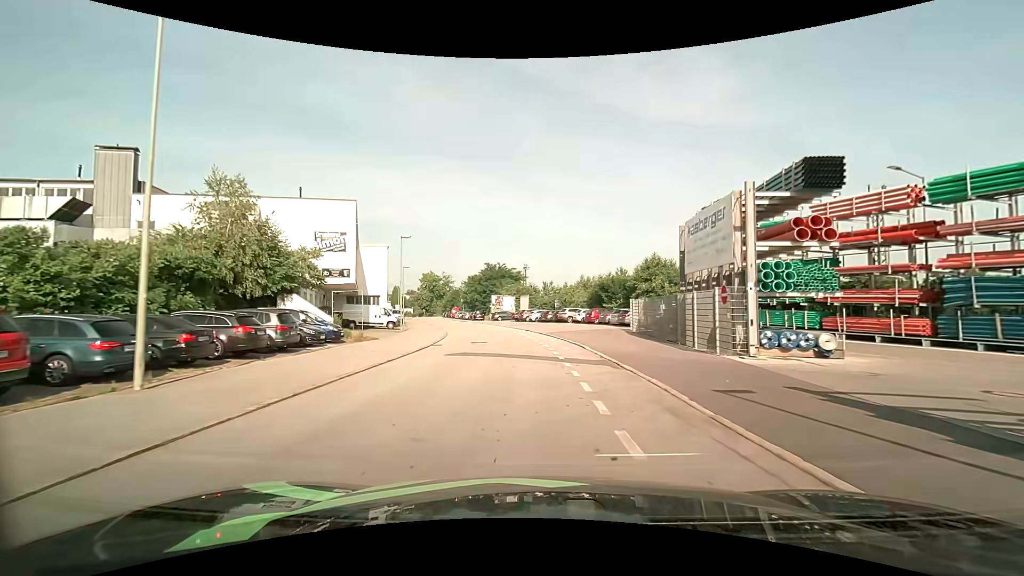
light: Day
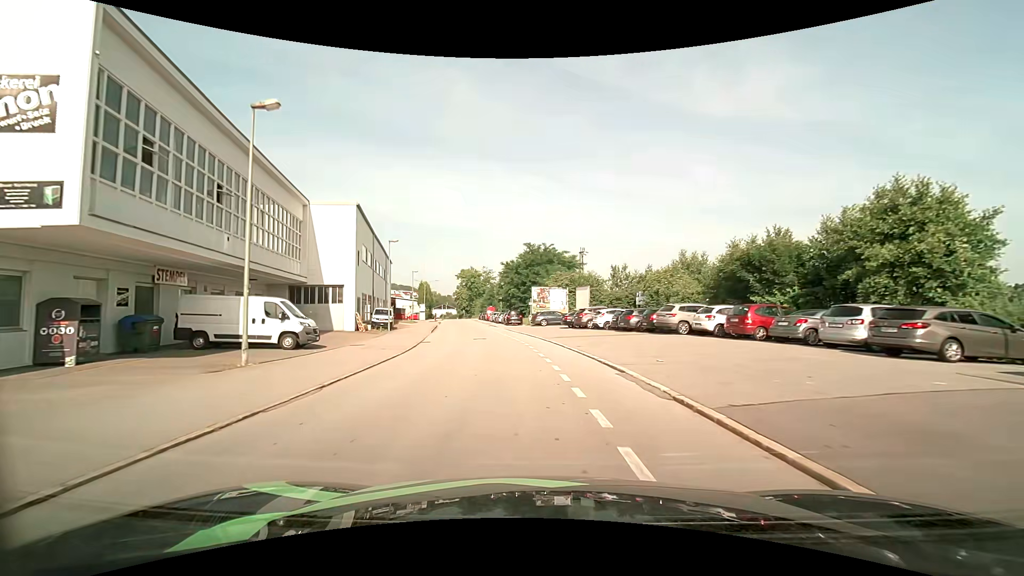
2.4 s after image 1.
(-0.9, +26.8) m; -6°
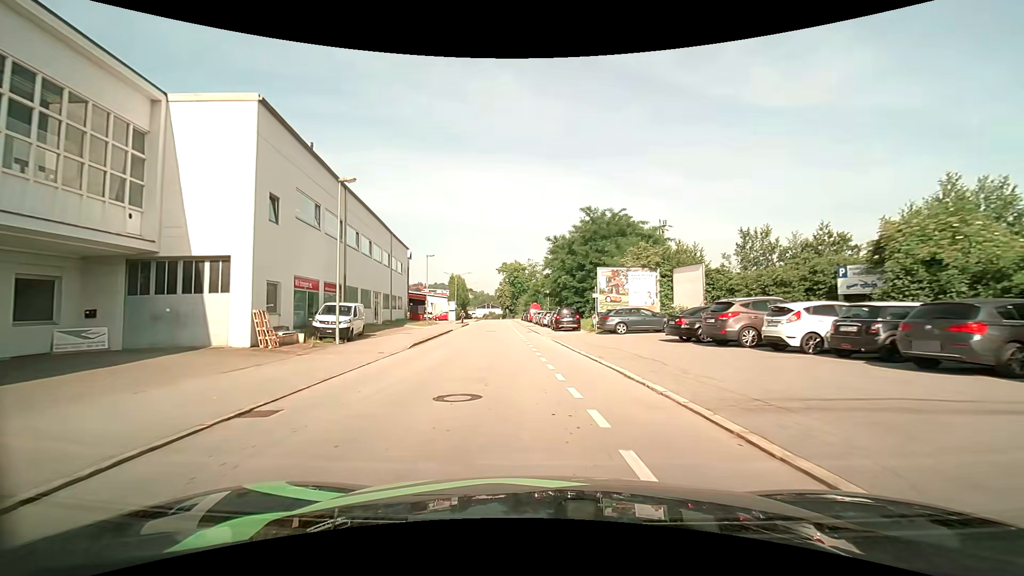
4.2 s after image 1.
(-1.1, +20.4) m; -6°
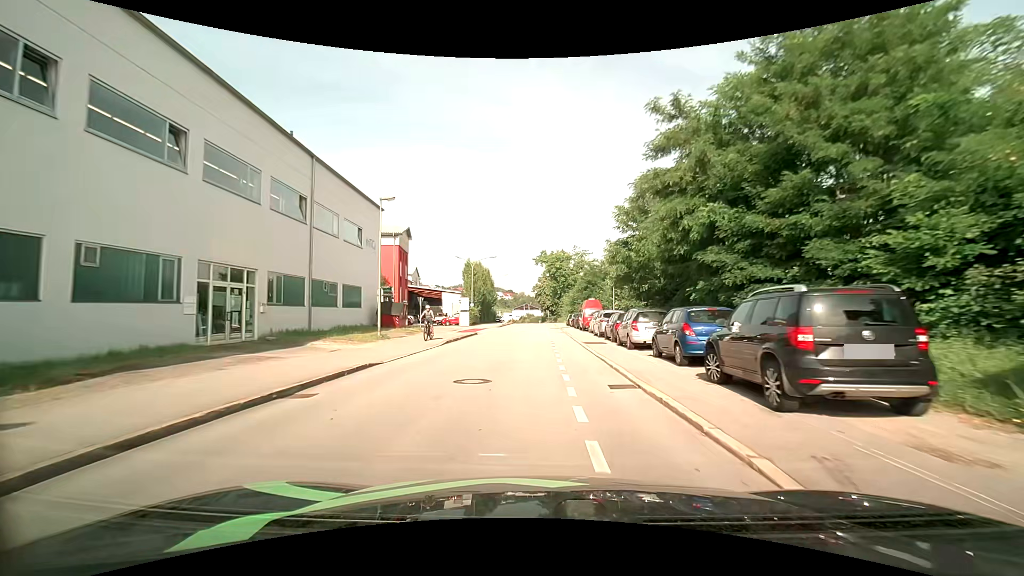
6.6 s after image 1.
(-1.2, +27.9) m; -5°
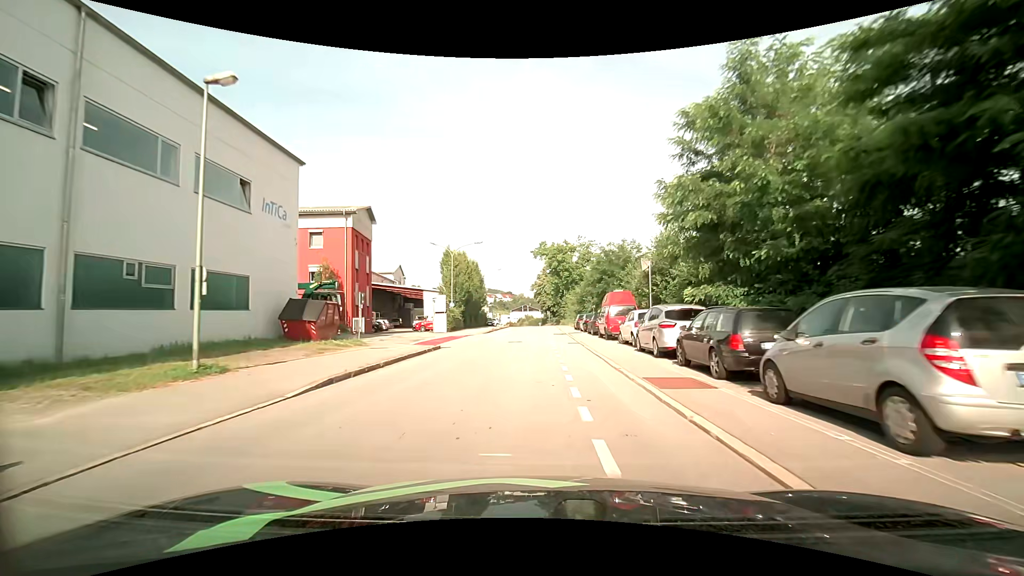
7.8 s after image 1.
(0.0, +14.2) m; 0°
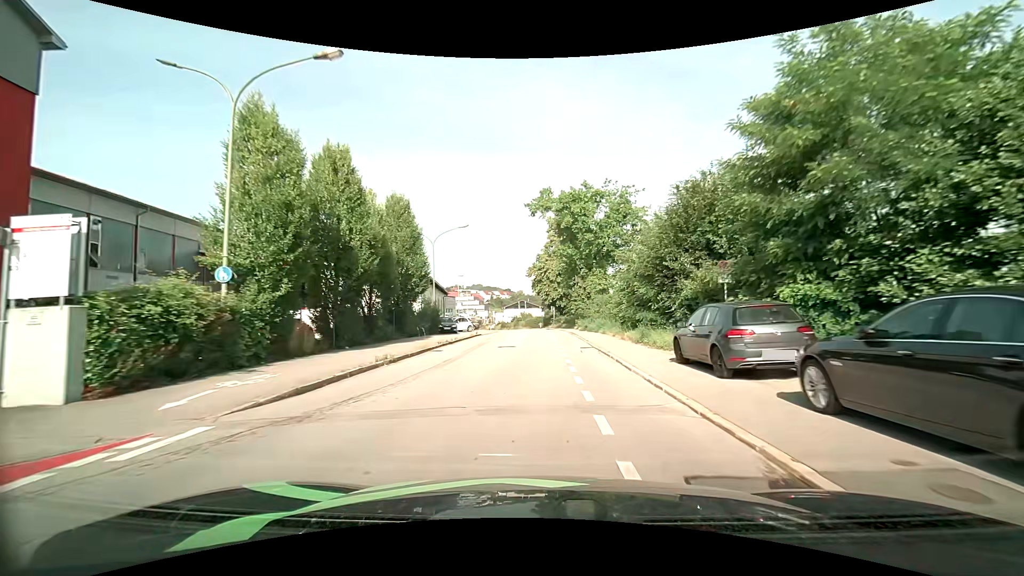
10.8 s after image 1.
(0.0, +35.4) m; 0°
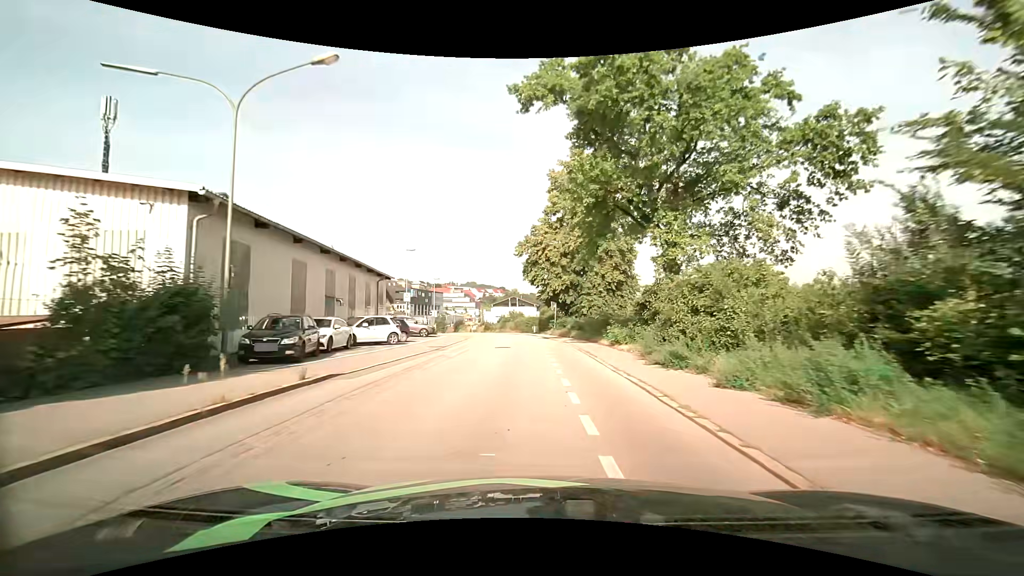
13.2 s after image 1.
(+0.1, +26.5) m; 0°
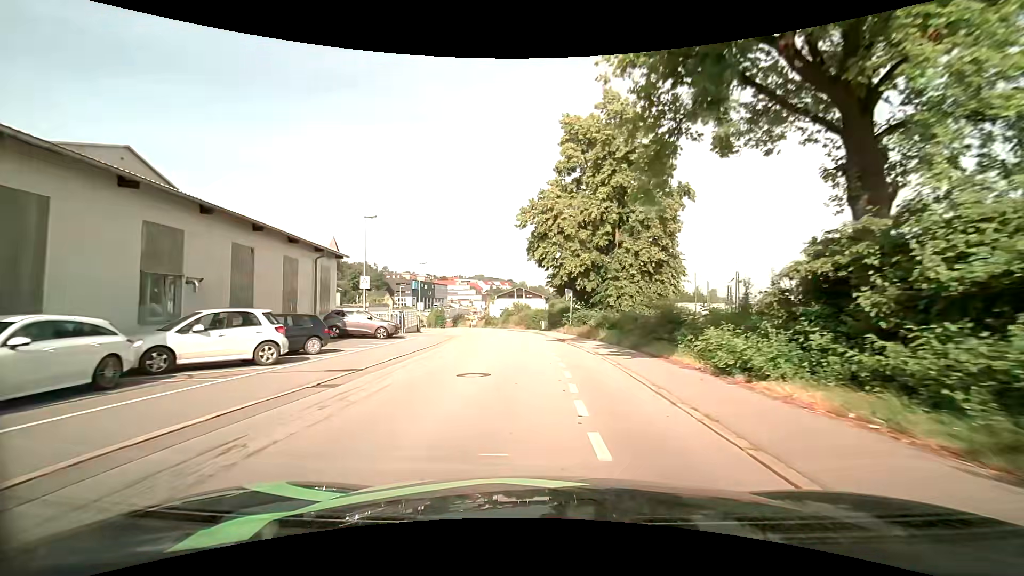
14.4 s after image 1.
(0.0, +13.2) m; -1°
(0, +10) (0, +20) (-1, +30) (-2, +40) (-4, +50) (-6, +60) (-8, +69) (-11, +79) (-14, +88) (-18, +98) m
